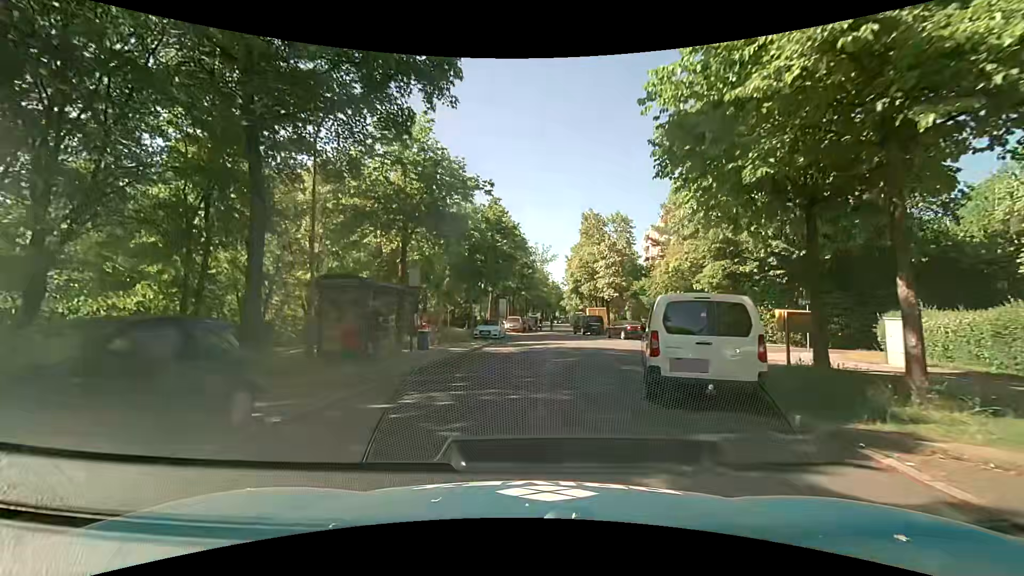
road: residential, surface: asphalt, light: Day
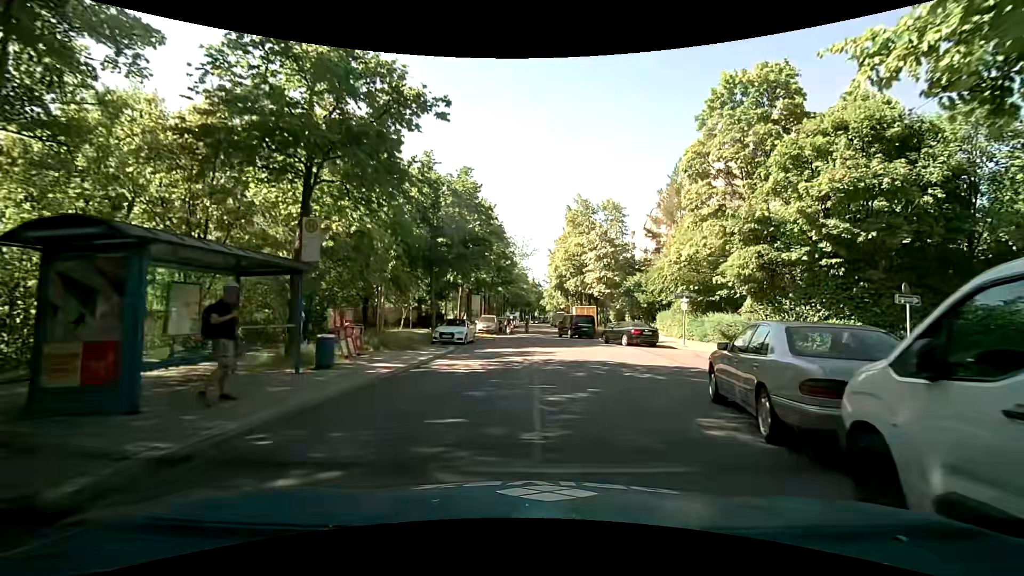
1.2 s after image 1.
(0.0, +8.1) m; +1°
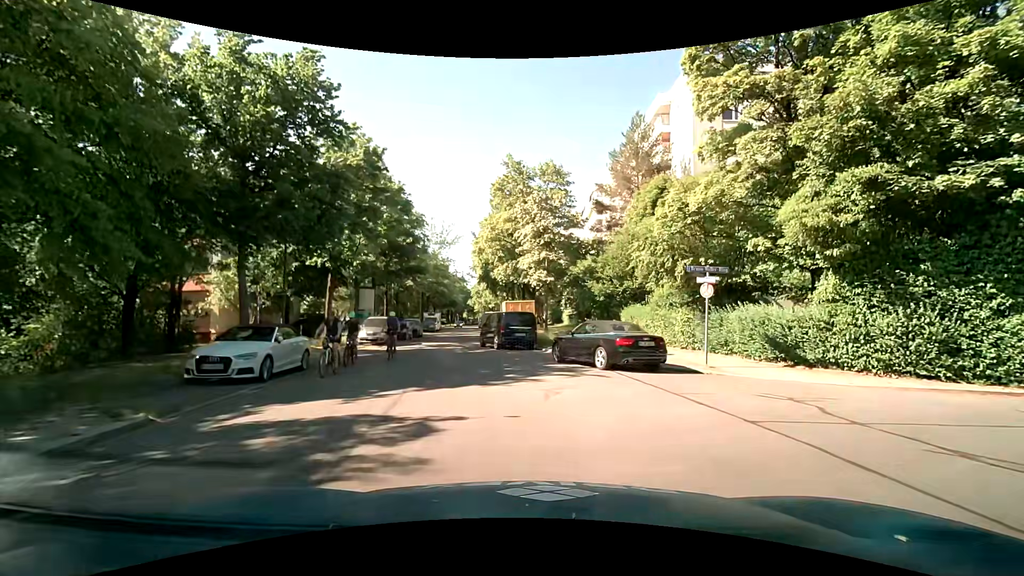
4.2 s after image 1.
(+1.2, +13.8) m; +9°
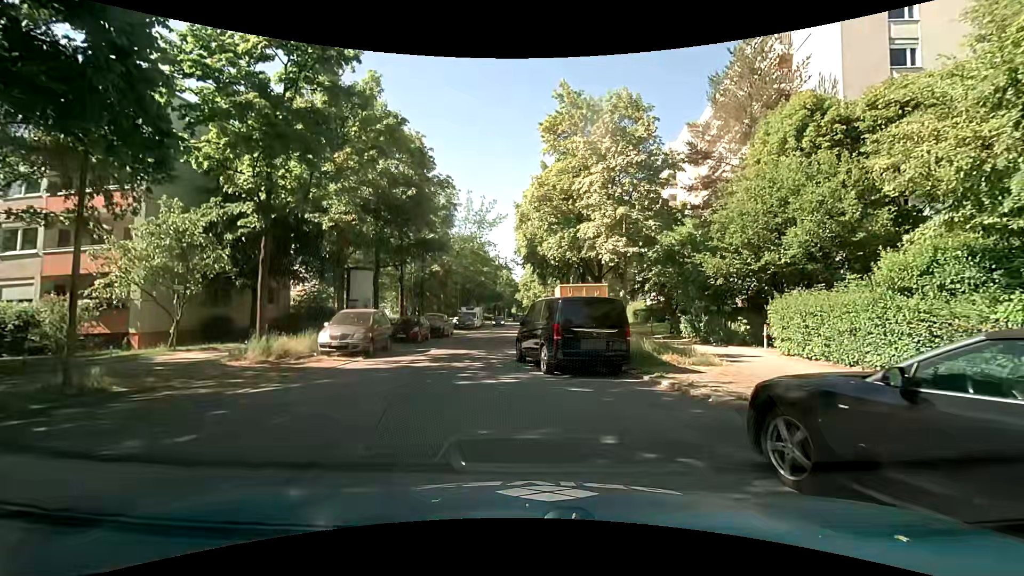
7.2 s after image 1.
(-0.6, +12.2) m; -6°
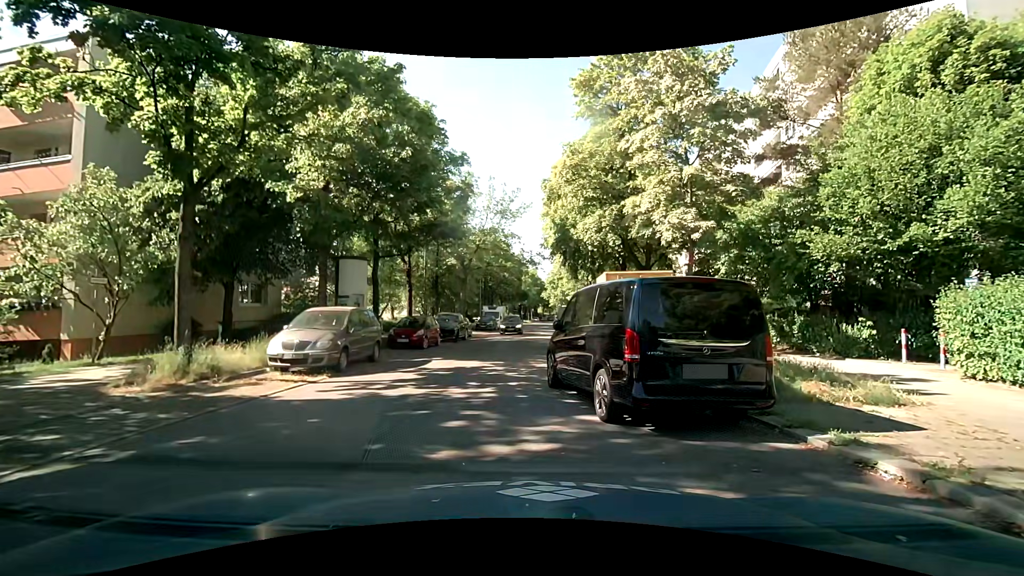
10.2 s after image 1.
(-0.1, +5.2) m; -1°
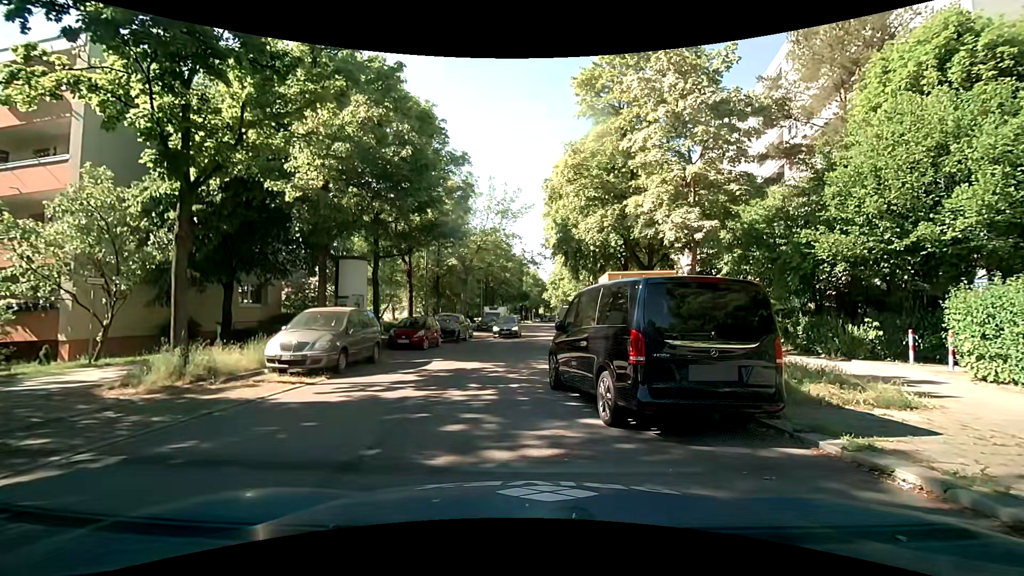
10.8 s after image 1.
(0.0, +0.2) m; 0°
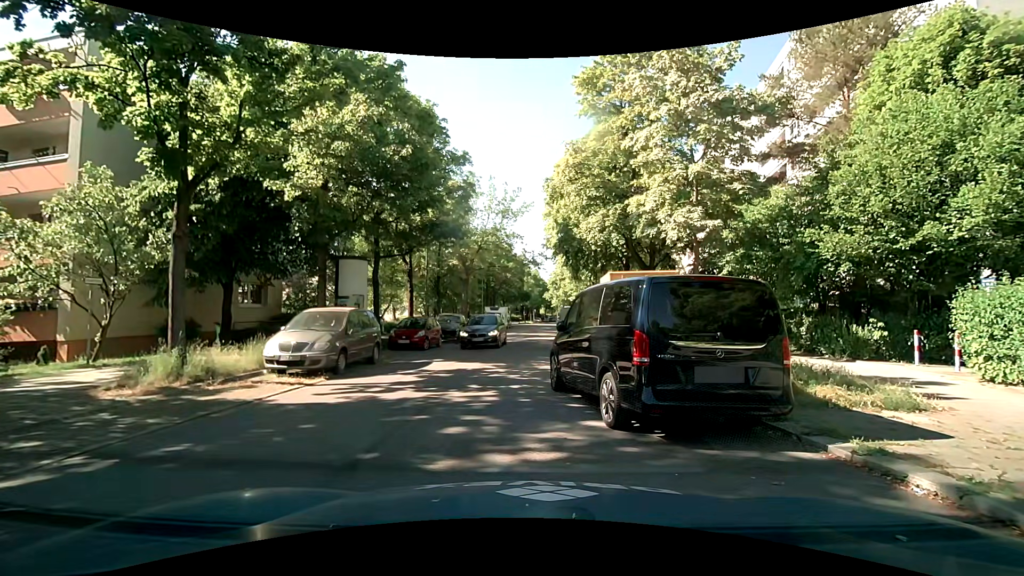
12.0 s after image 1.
(0.0, +0.2) m; 0°
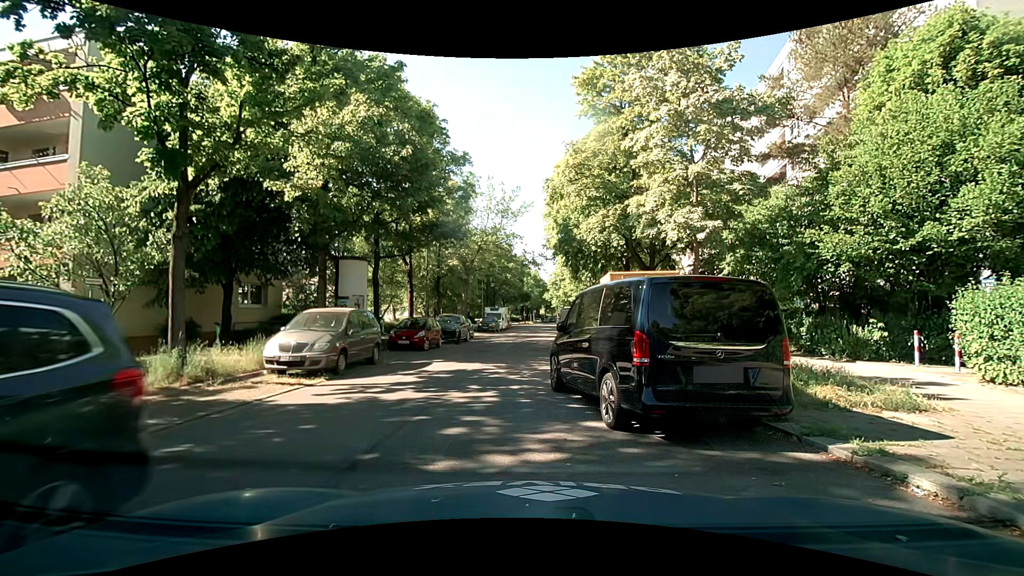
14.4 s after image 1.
(0.0, +0.1) m; 0°
(-2, +10) (-2, +20) (-1, +30) (-1, +40) (-1, +50) (-1, +60) (-1, +70) (0, +80) (0, +90) (0, +100) m
